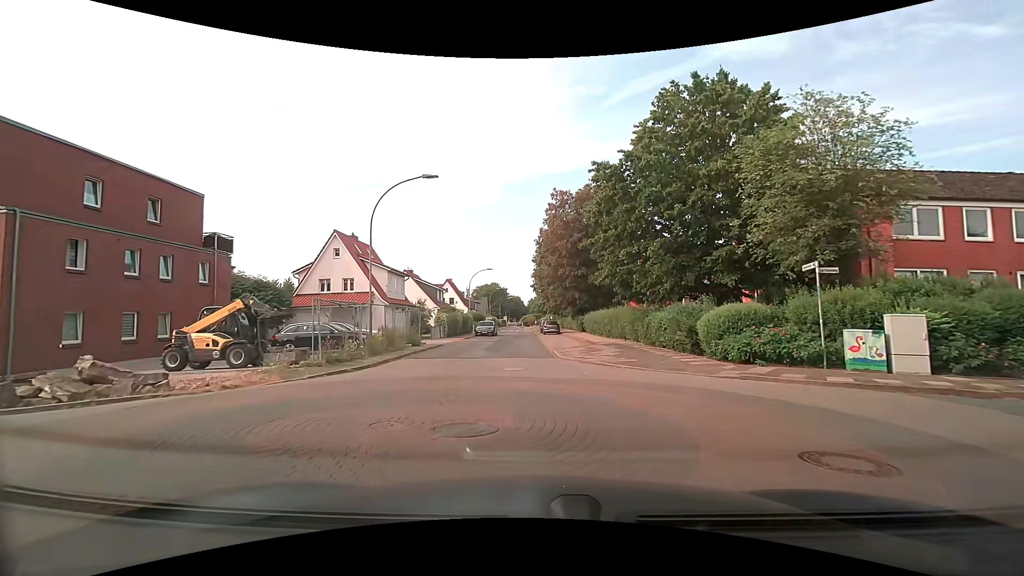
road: residential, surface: asphalt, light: Day
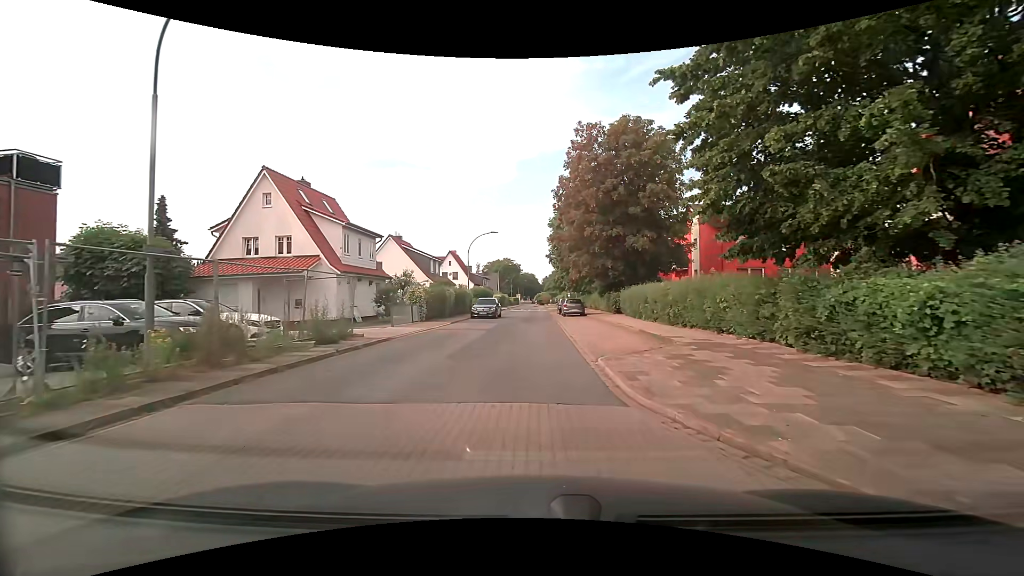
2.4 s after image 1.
(-0.1, +12.6) m; -3°
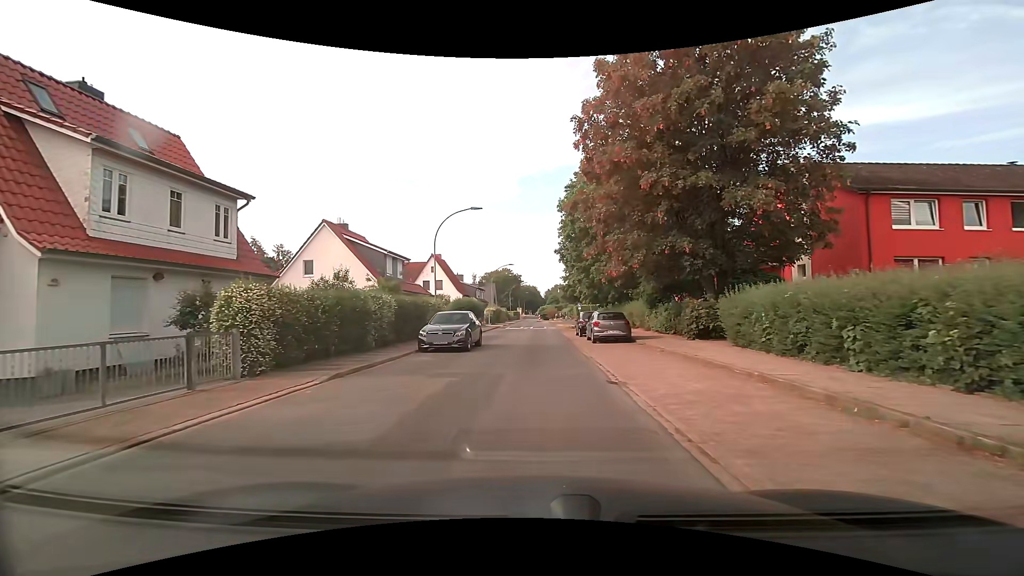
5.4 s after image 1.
(+0.2, +17.2) m; +2°
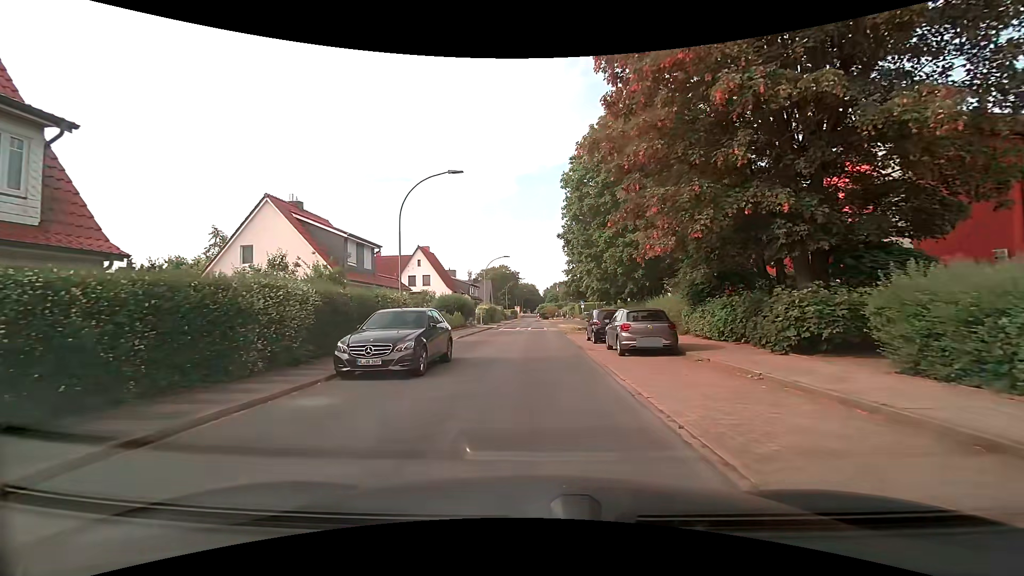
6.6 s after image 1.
(-0.1, +7.4) m; -1°
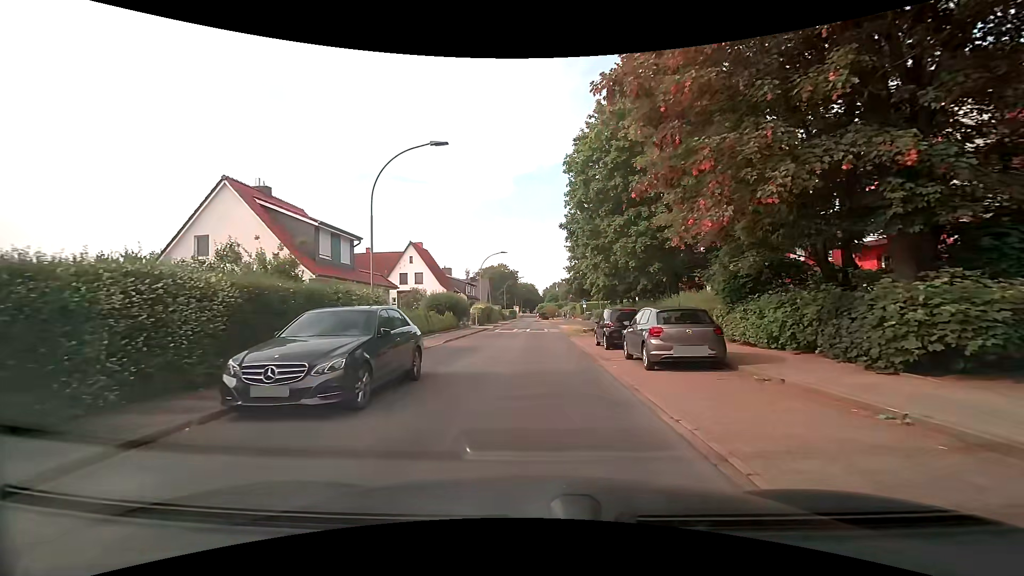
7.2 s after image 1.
(0.0, +3.7) m; 0°
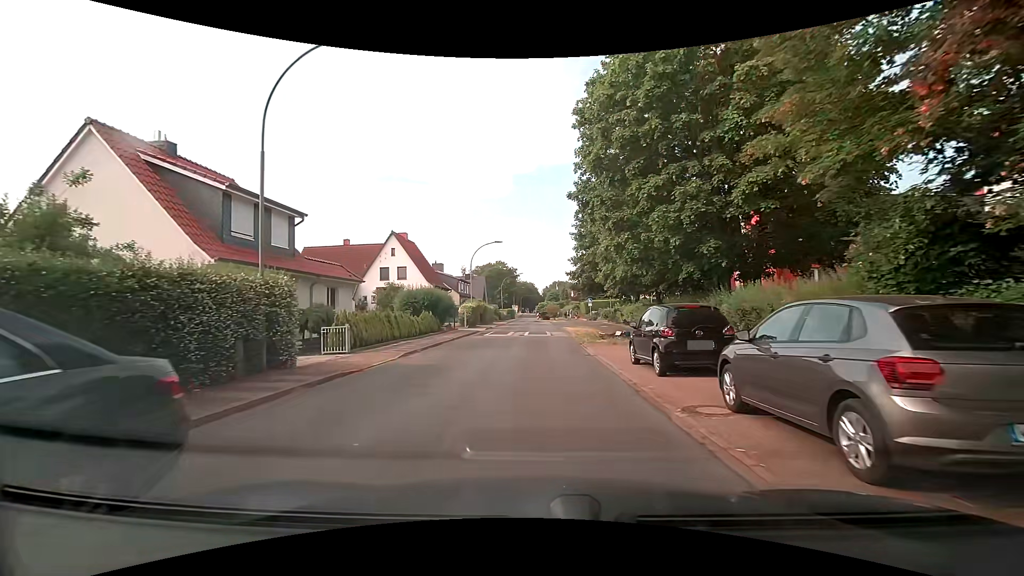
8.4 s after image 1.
(+0.1, +7.4) m; 0°
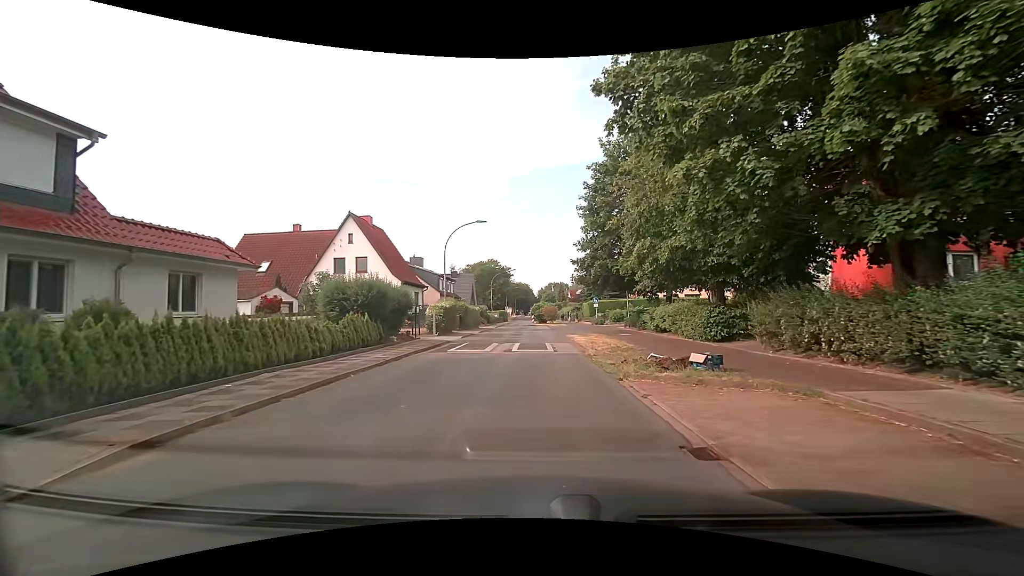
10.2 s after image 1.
(+0.2, +10.7) m; +2°
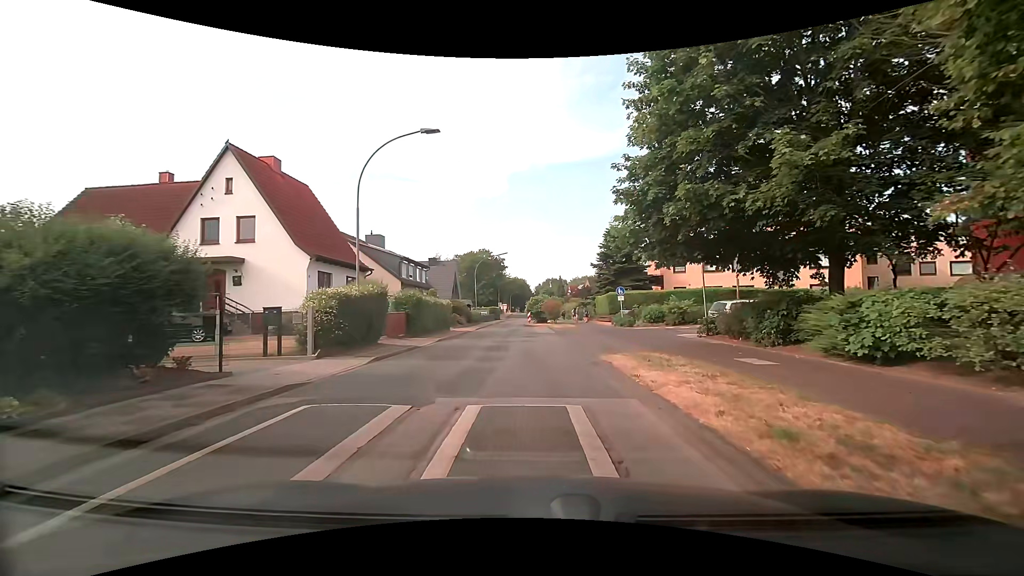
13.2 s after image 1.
(-0.3, +16.1) m; 0°
(0, +10) (-1, +20) (-2, +30) (-3, +40) (-4, +50) (-4, +60) (-4, +70) (-4, +80) (-4, +90) (-4, +100) m
